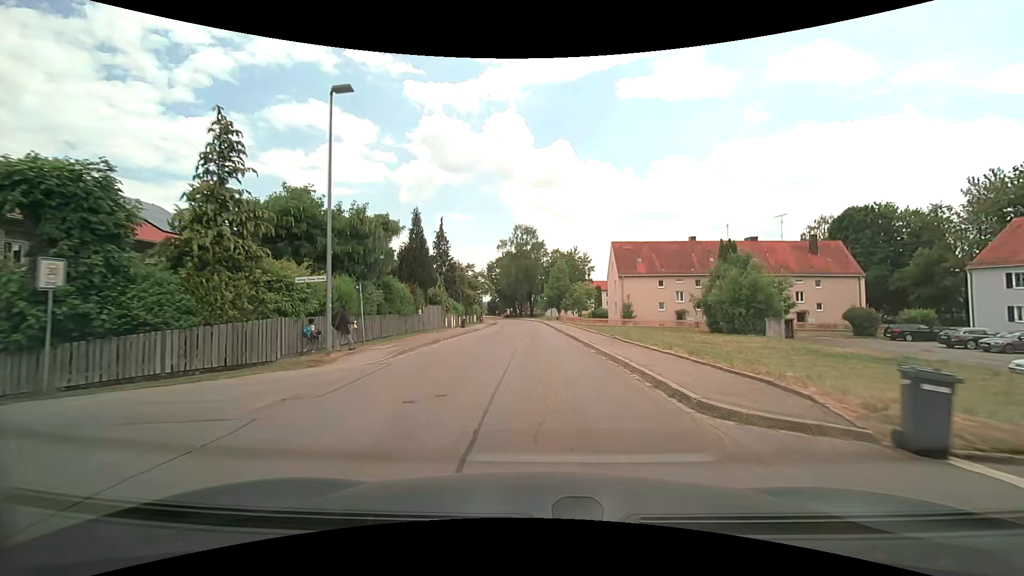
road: unclassified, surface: asphalt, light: Day
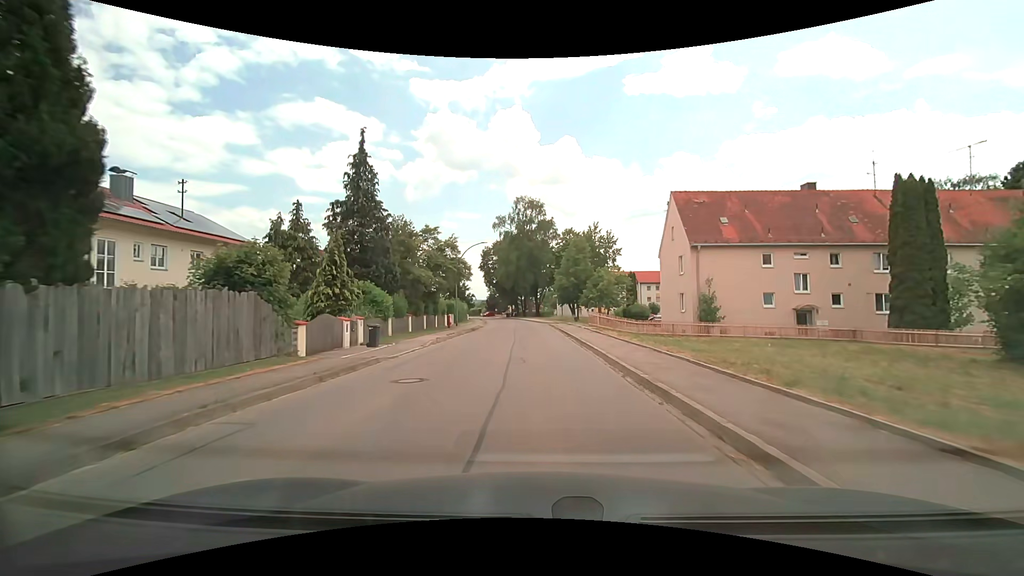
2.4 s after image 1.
(-0.1, +28.1) m; -1°
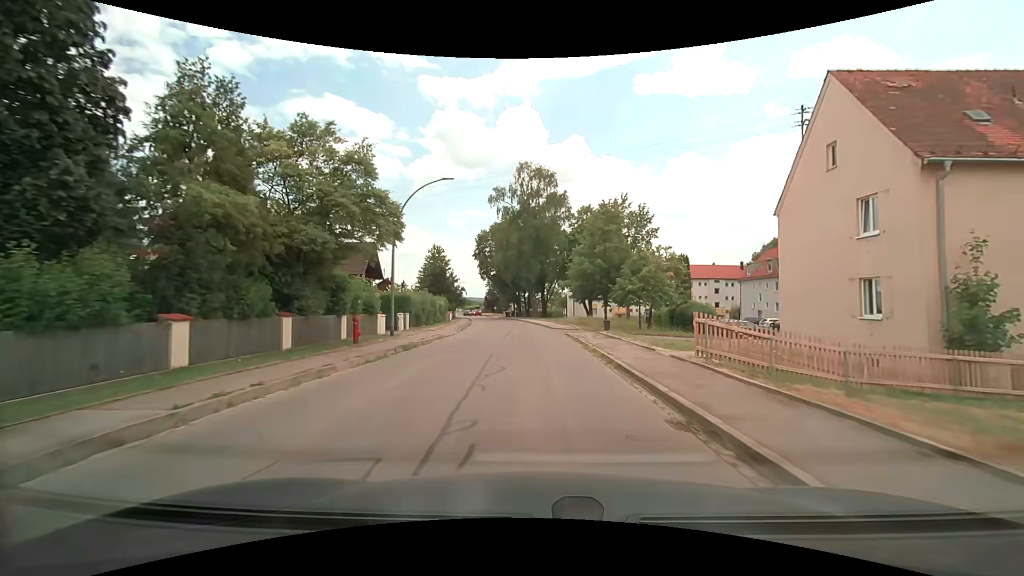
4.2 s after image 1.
(-0.1, +21.3) m; 0°
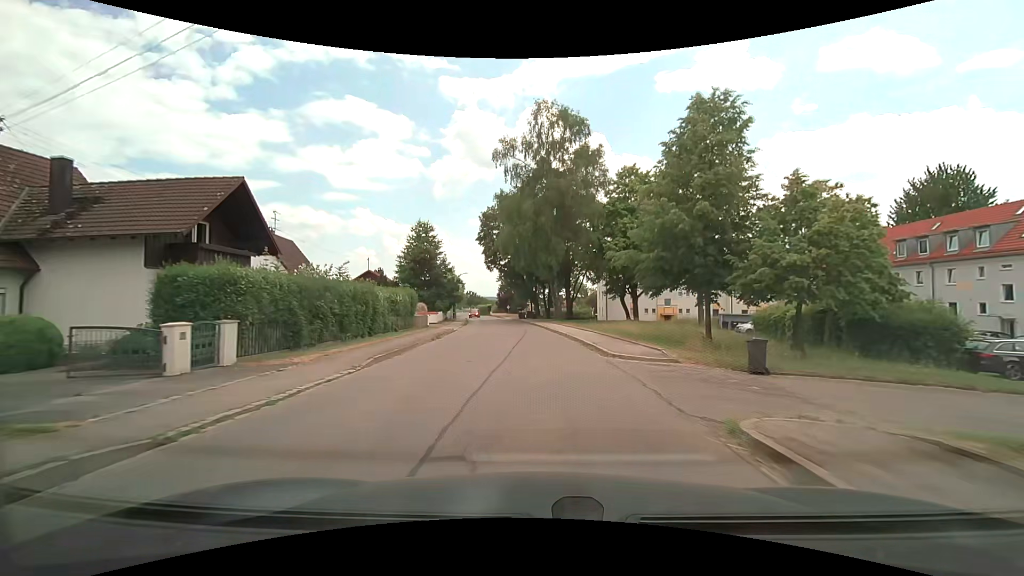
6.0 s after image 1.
(-0.4, +21.4) m; -3°
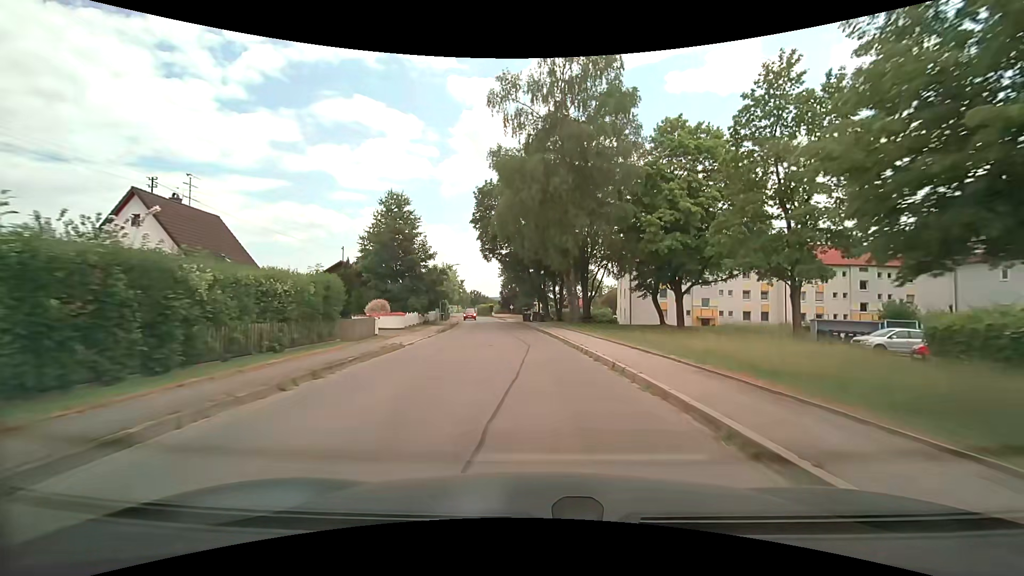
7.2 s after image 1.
(-0.1, +14.3) m; -1°
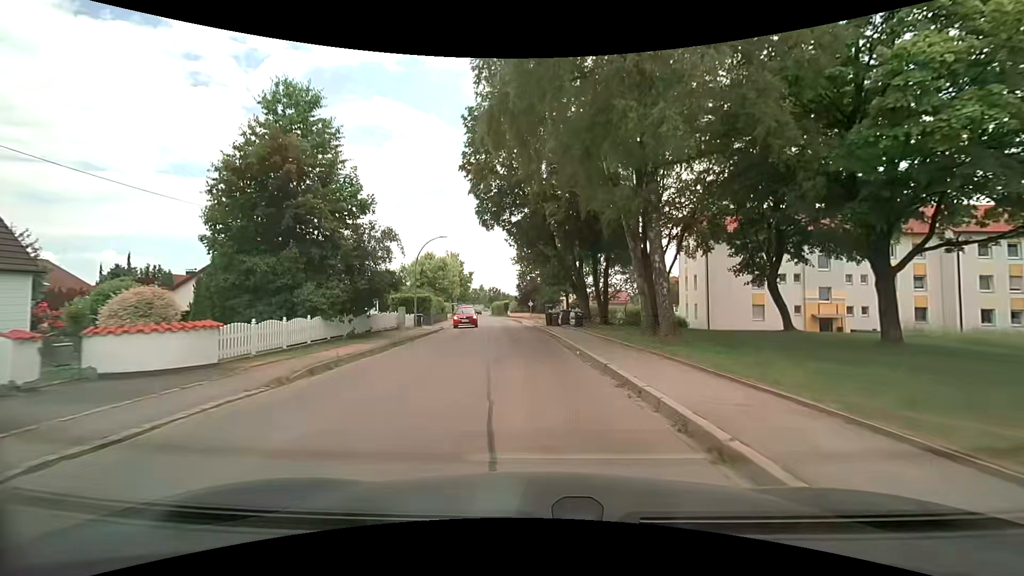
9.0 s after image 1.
(-0.5, +21.5) m; -3°
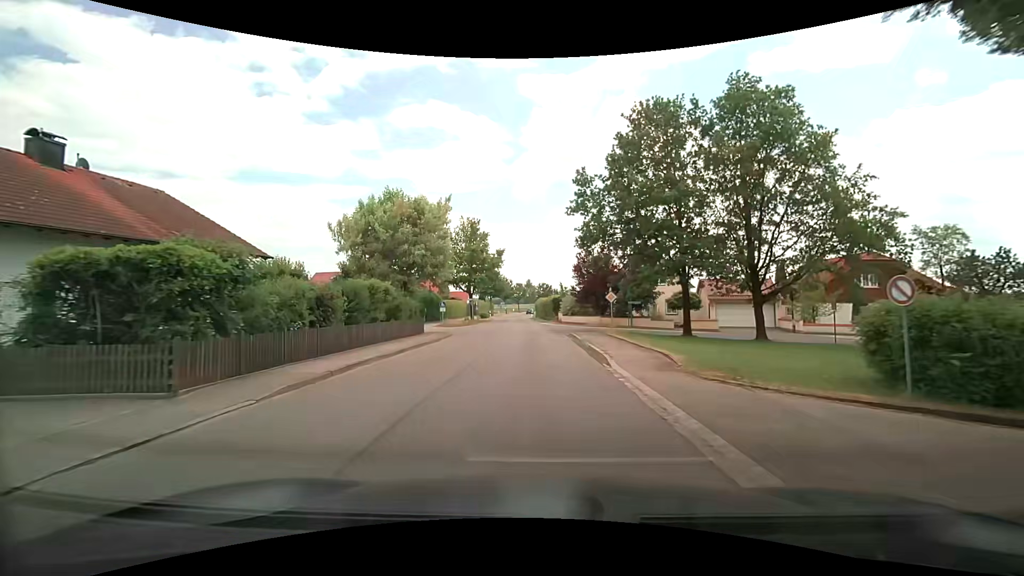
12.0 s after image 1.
(-1.5, +34.6) m; -6°
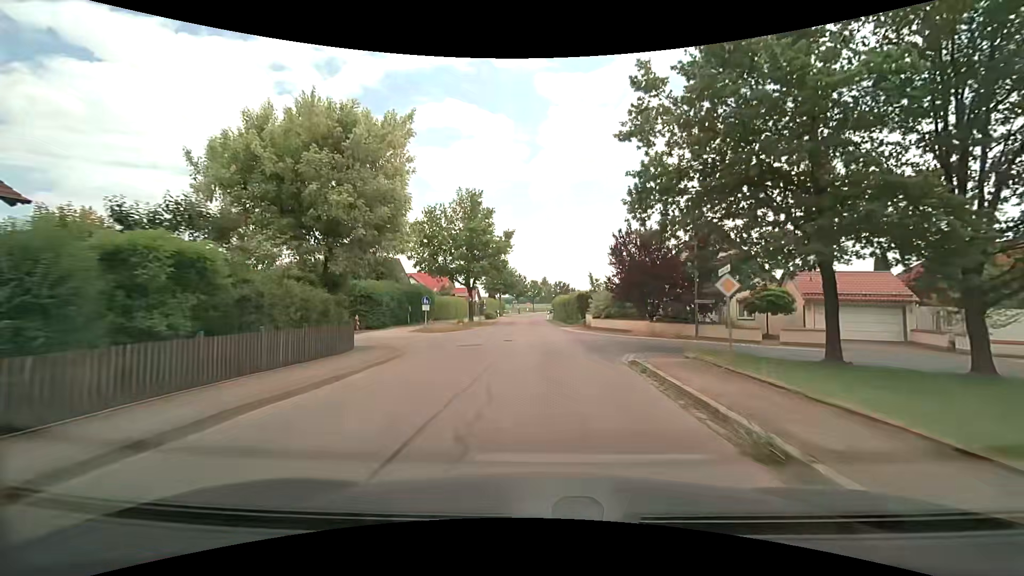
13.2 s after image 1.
(-0.3, +13.5) m; -2°
(0, +10) (0, +20) (0, +30) (0, +40) (-1, +50) (-1, +60) (-1, +70) (-1, +80) (-1, +90) (0, +100) m
